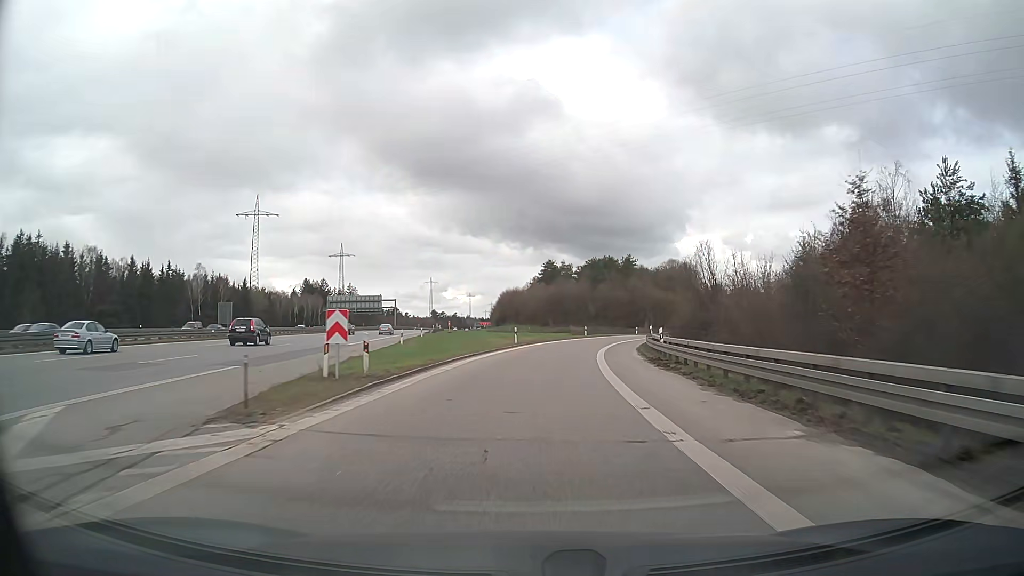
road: motorway_link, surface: asphalt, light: Day
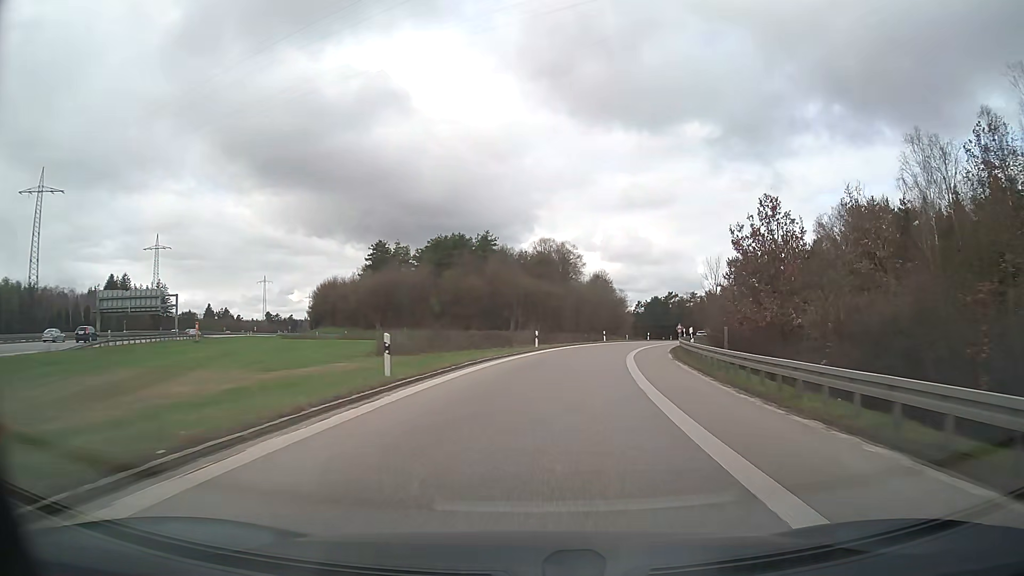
(+5.7, +55.5) m; +13°
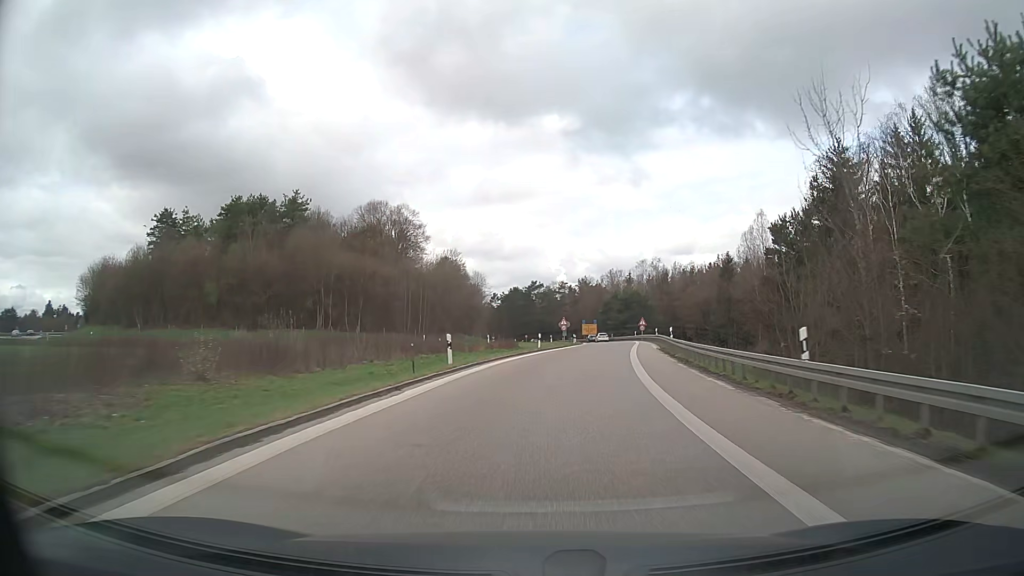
(+5.2, +42.4) m; +13°
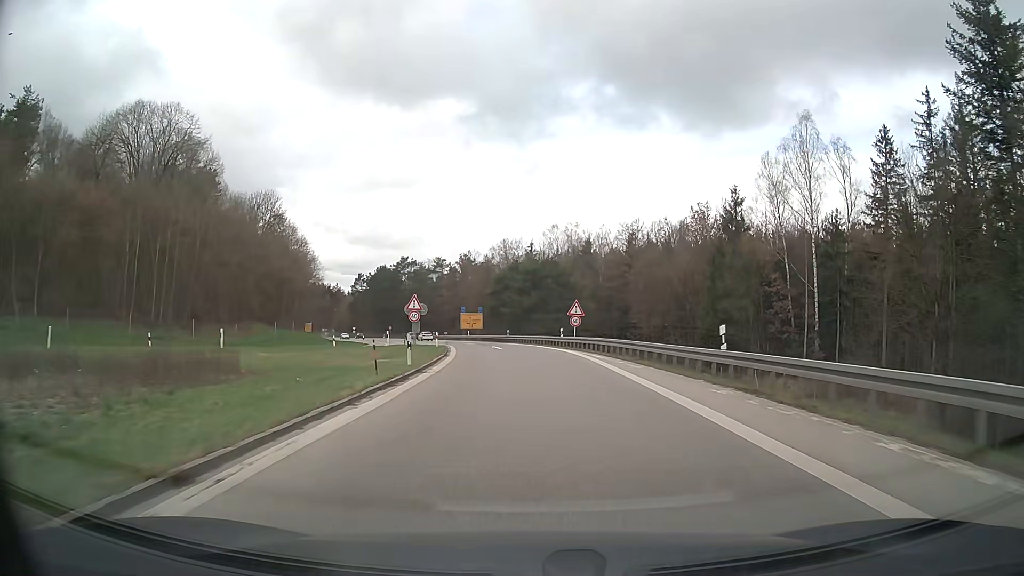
(+4.8, +48.5) m; +10°
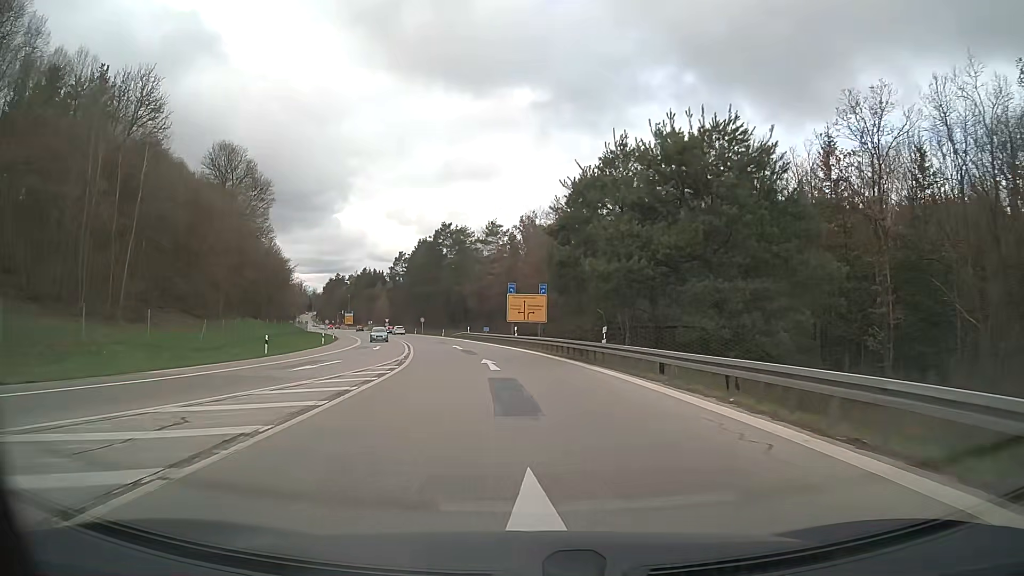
(-1.6, +46.7) m; -6°
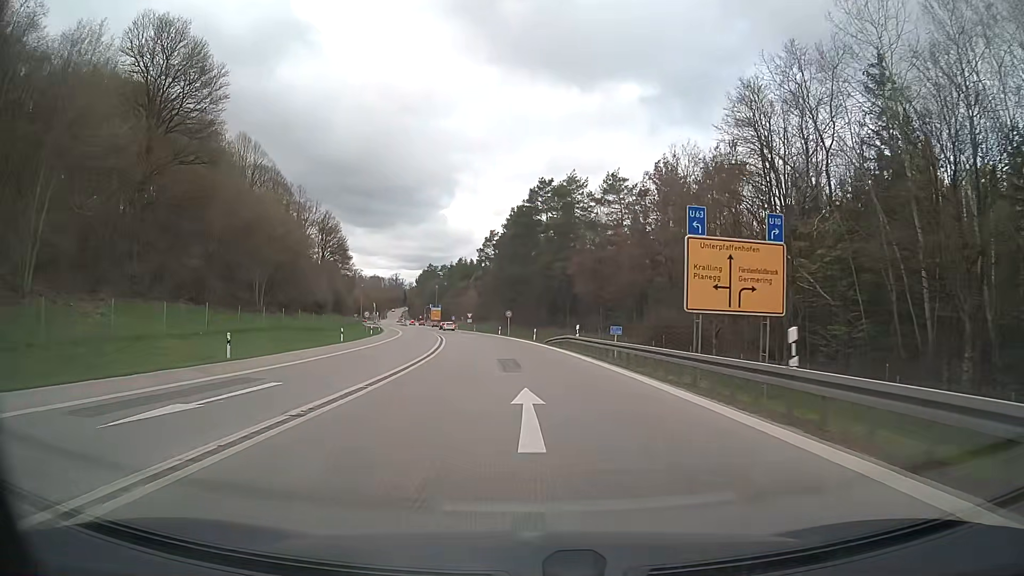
(-2.9, +36.5) m; -8°
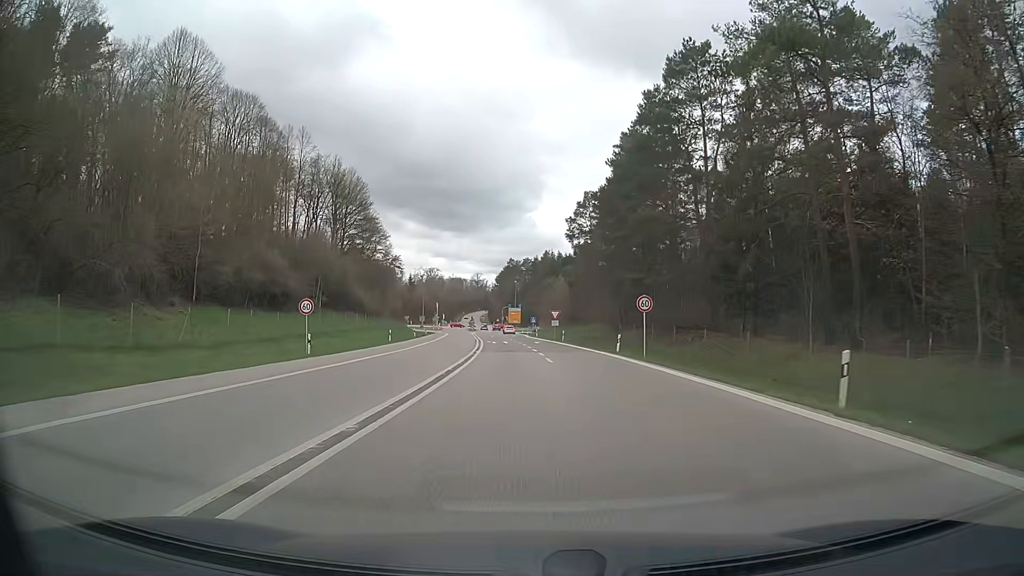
(-3.6, +45.0) m; -8°
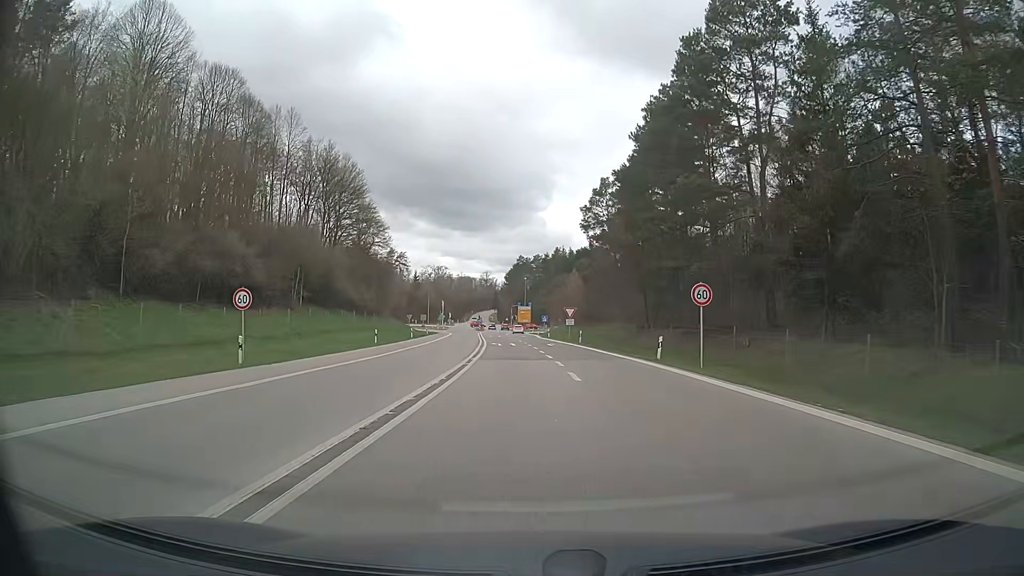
(-0.1, +8.9) m; -1°
(0, +10) (0, +20) (0, +30) (-1, +40) (-1, +50) (-2, +60) (-3, +70) (-3, +80) (-4, +90) (-5, +100) m
